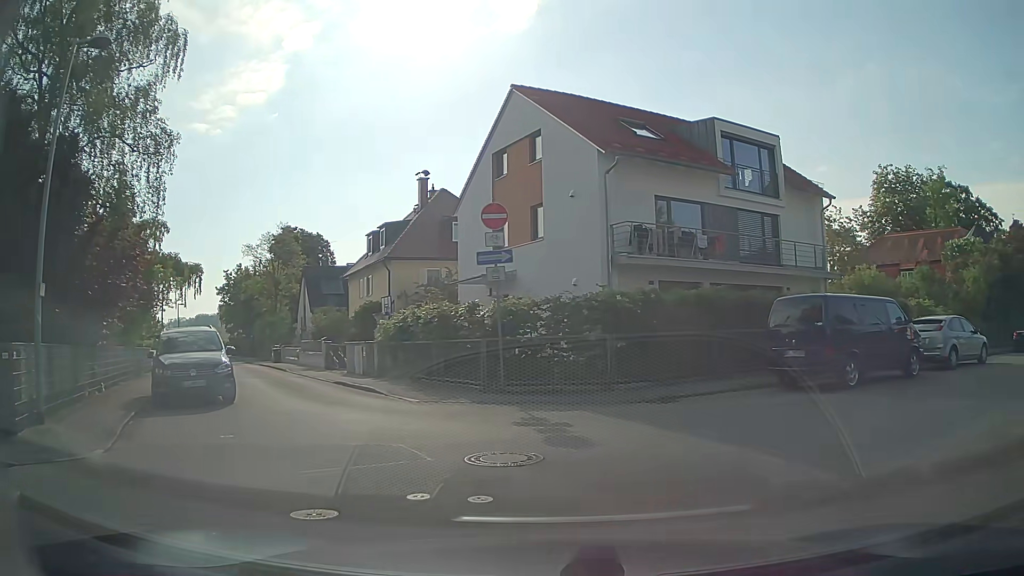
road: residential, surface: paved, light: Day
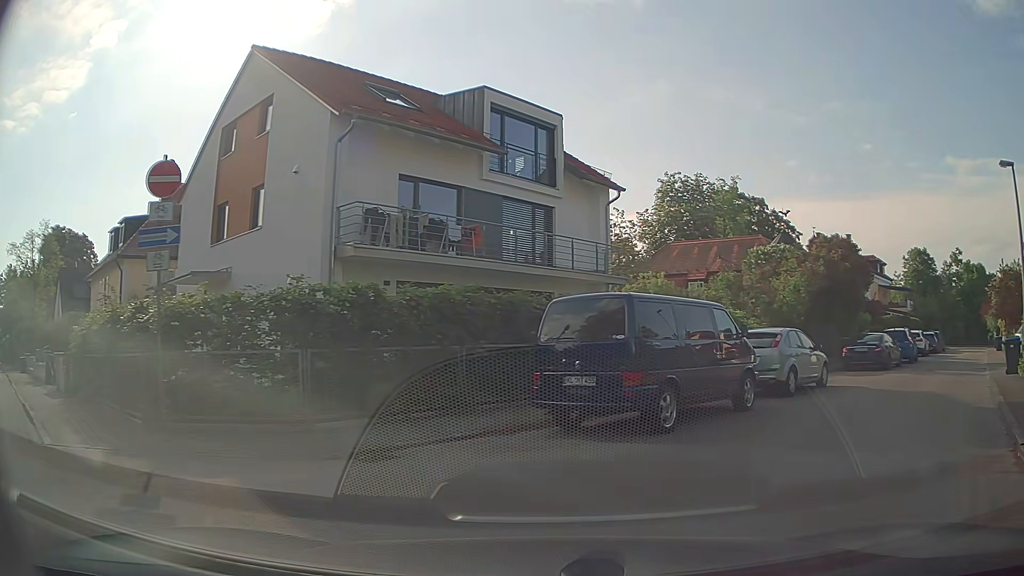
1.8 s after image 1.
(+0.7, +4.6) m; +19°
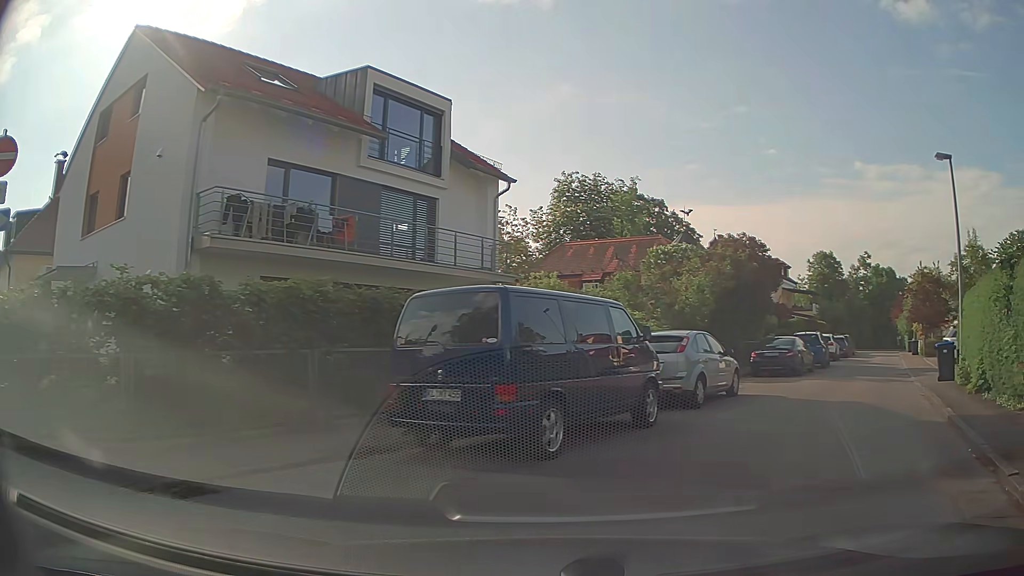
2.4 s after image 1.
(+0.2, +1.8) m; +11°
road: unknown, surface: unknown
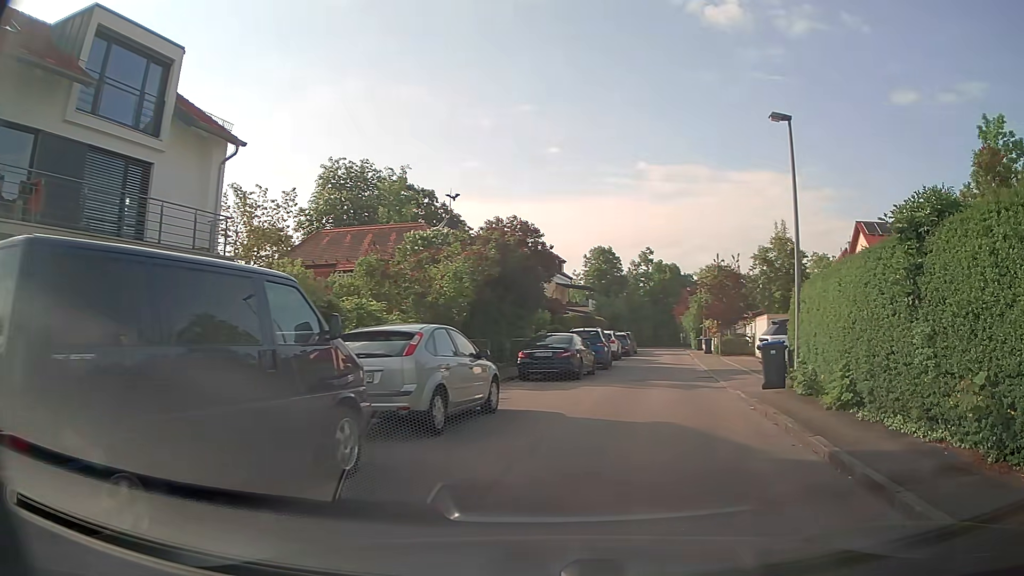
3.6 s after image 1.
(+0.6, +3.9) m; +19°
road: residential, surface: asphalt
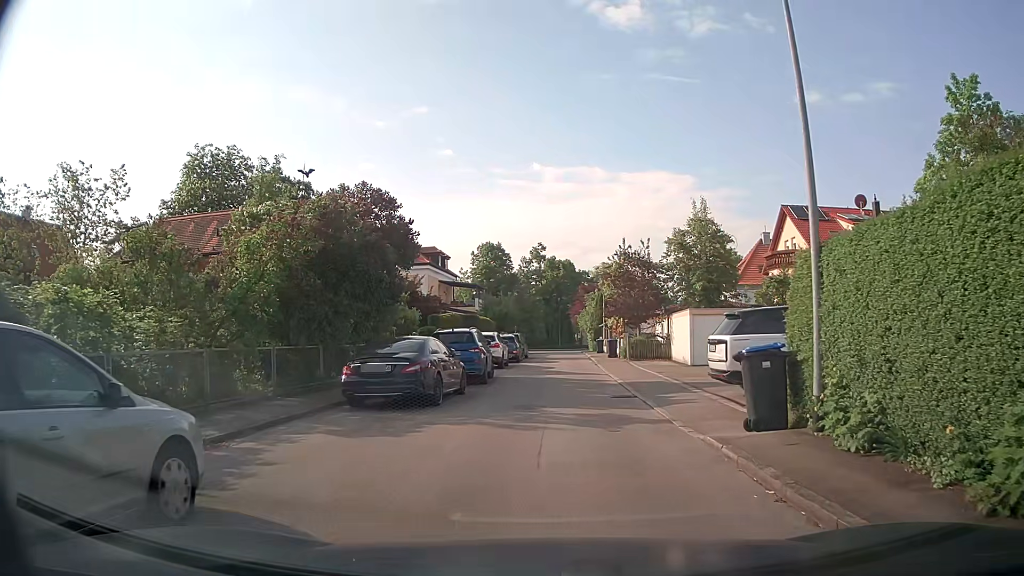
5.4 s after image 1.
(+0.9, +7.0) m; +10°
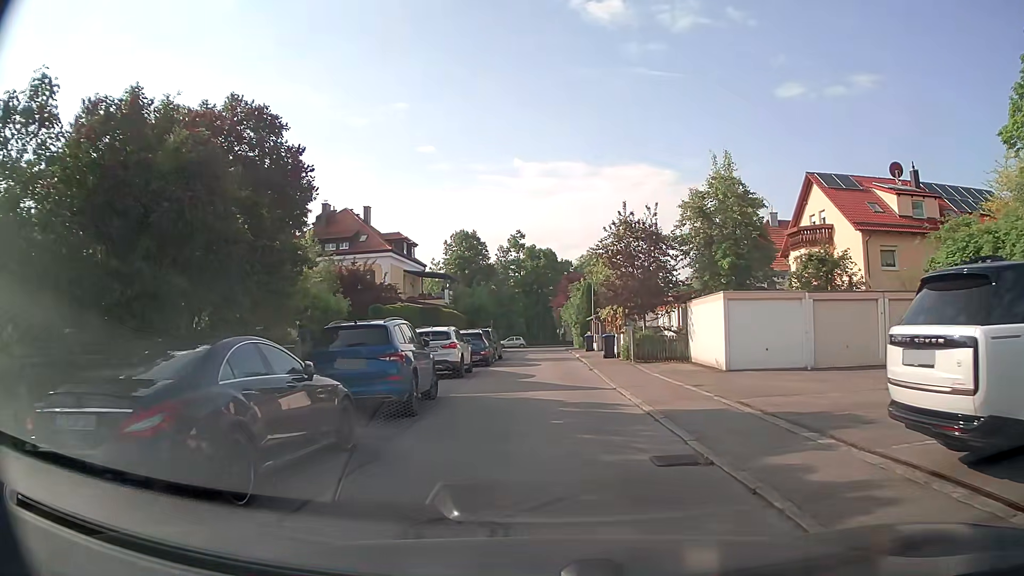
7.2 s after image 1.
(+0.1, +8.5) m; +2°
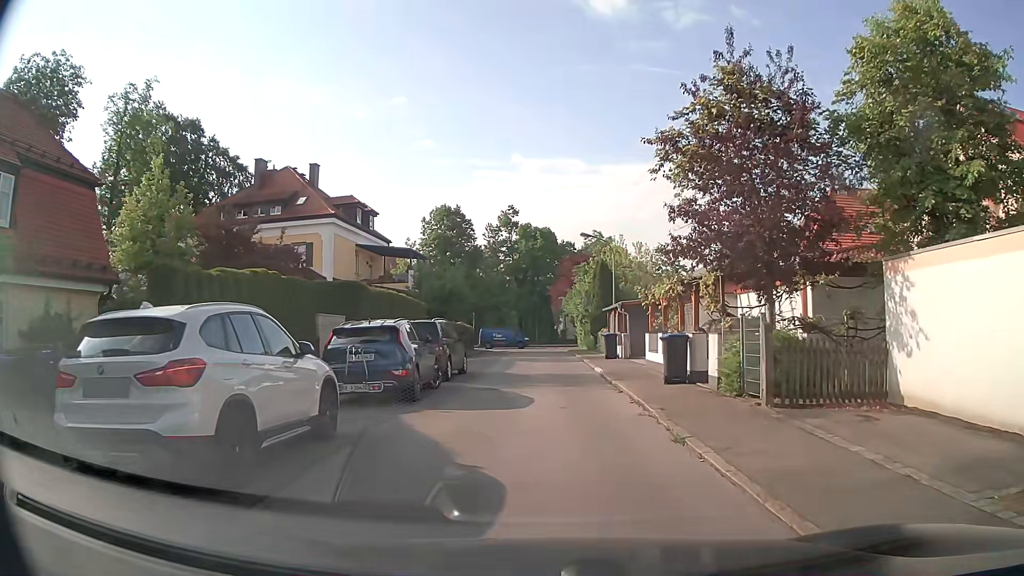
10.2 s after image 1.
(-0.1, +15.8) m; -1°
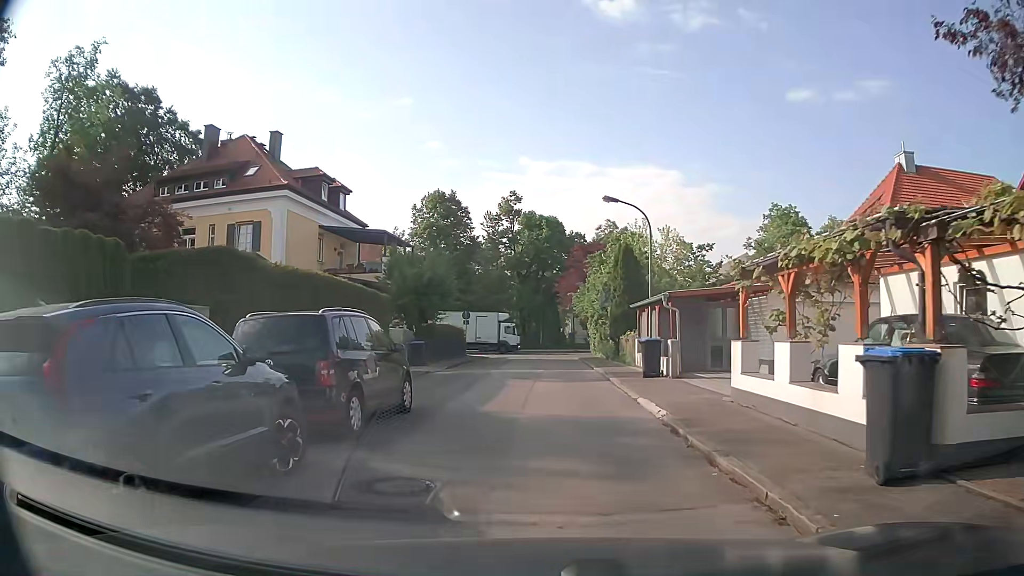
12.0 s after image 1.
(0.0, +9.3) m; 0°
